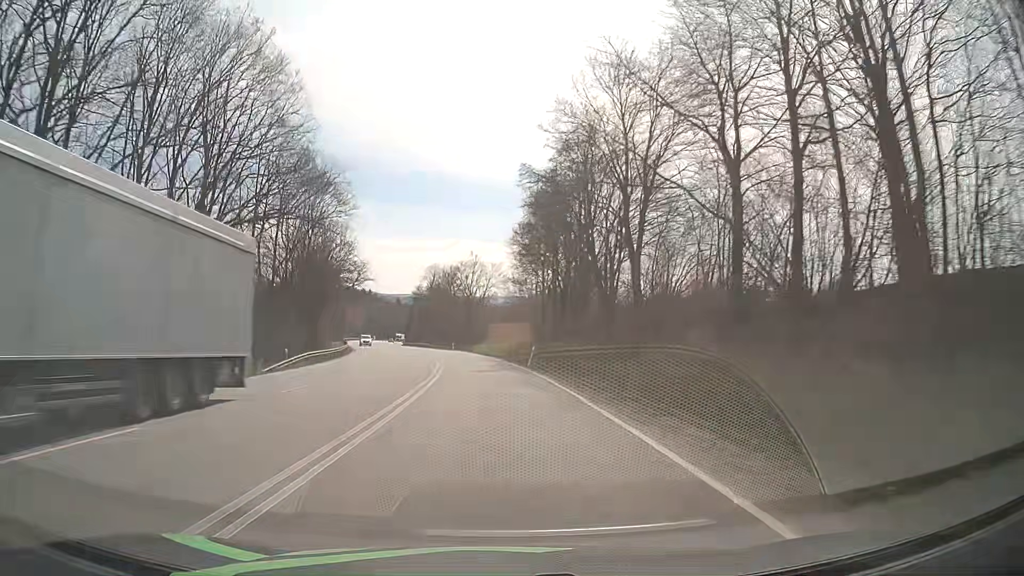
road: primary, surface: asphalt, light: Day
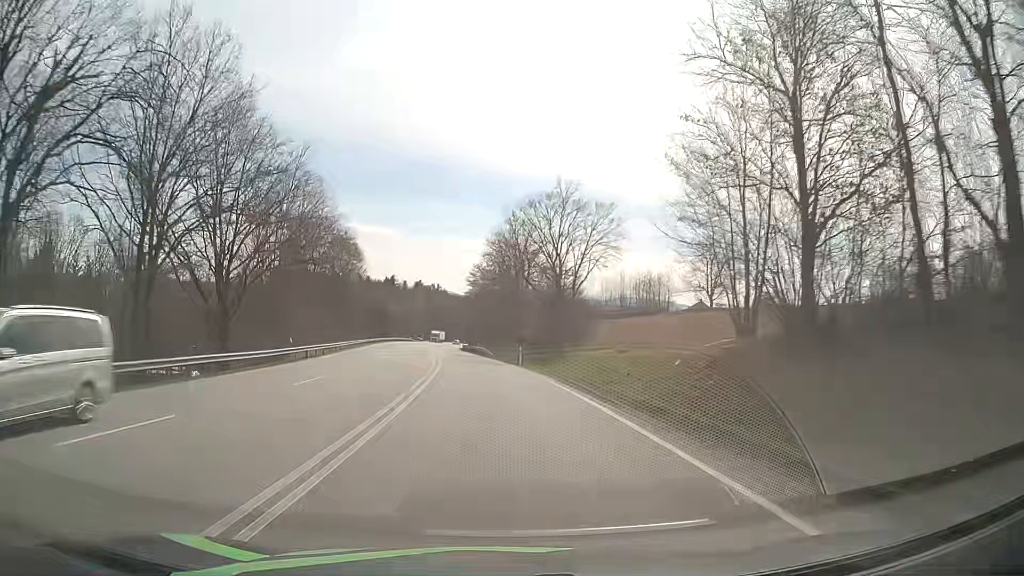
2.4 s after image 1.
(-2.7, +47.0) m; -7°
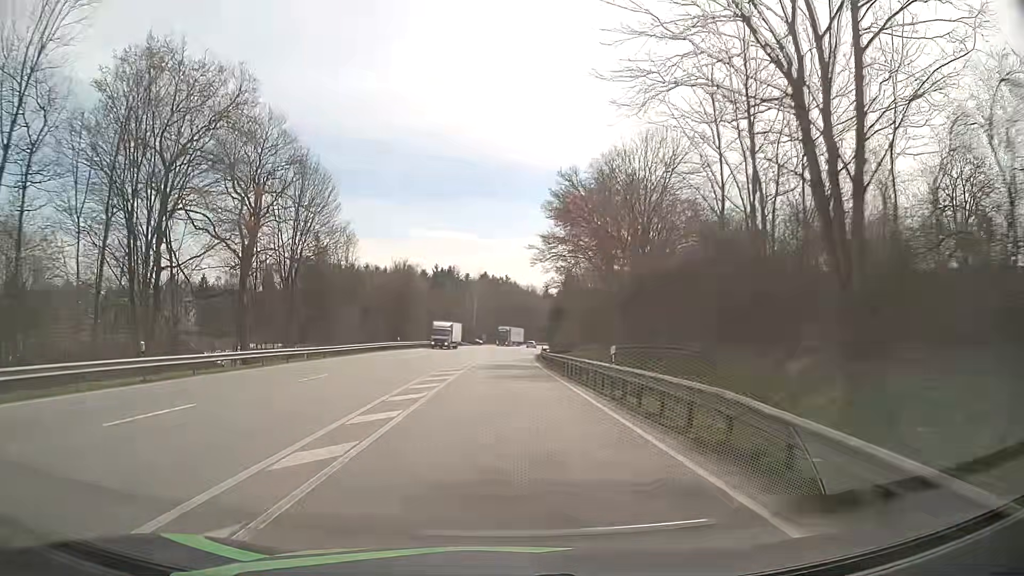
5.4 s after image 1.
(-4.1, +58.4) m; -6°
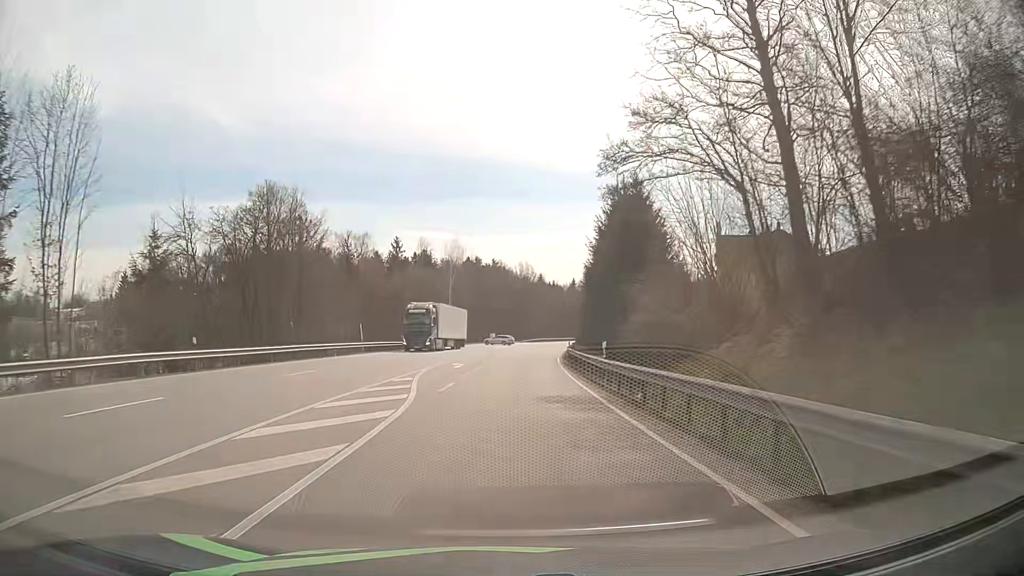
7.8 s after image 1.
(-0.2, +47.6) m; +1°
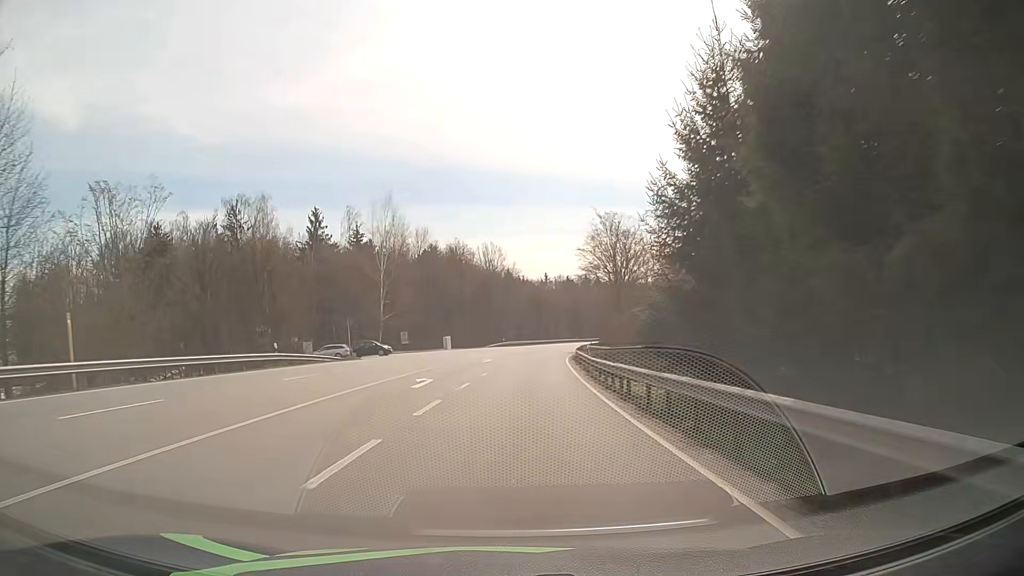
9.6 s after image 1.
(+0.8, +35.3) m; +3°
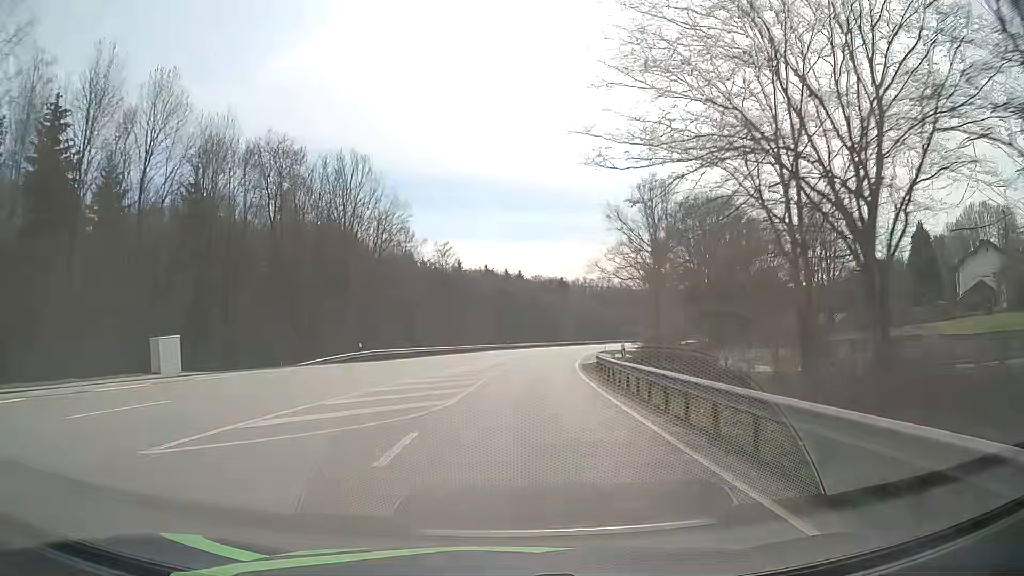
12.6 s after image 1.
(+3.4, +58.6) m; +7°
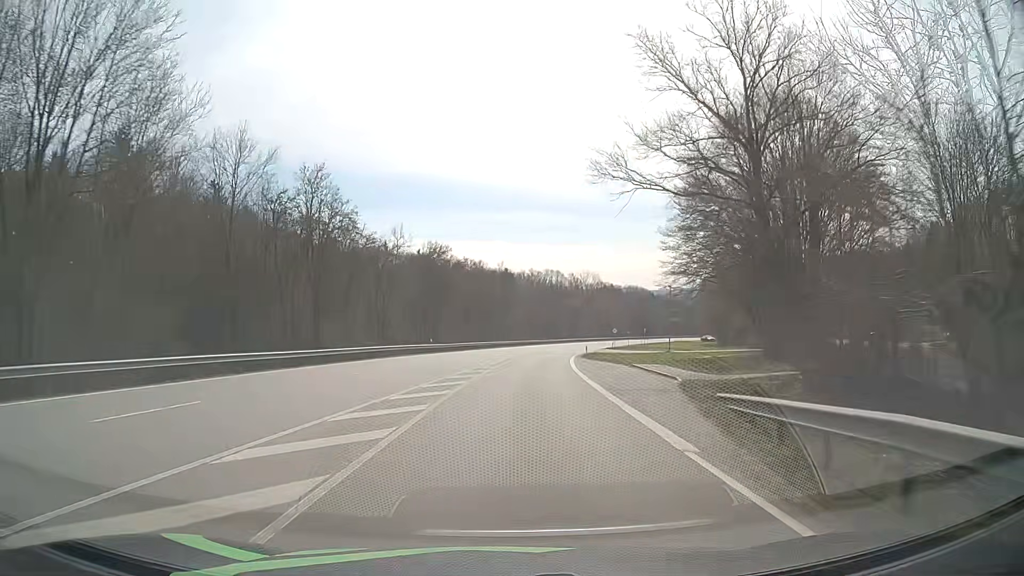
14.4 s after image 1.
(+1.5, +35.6) m; +5°
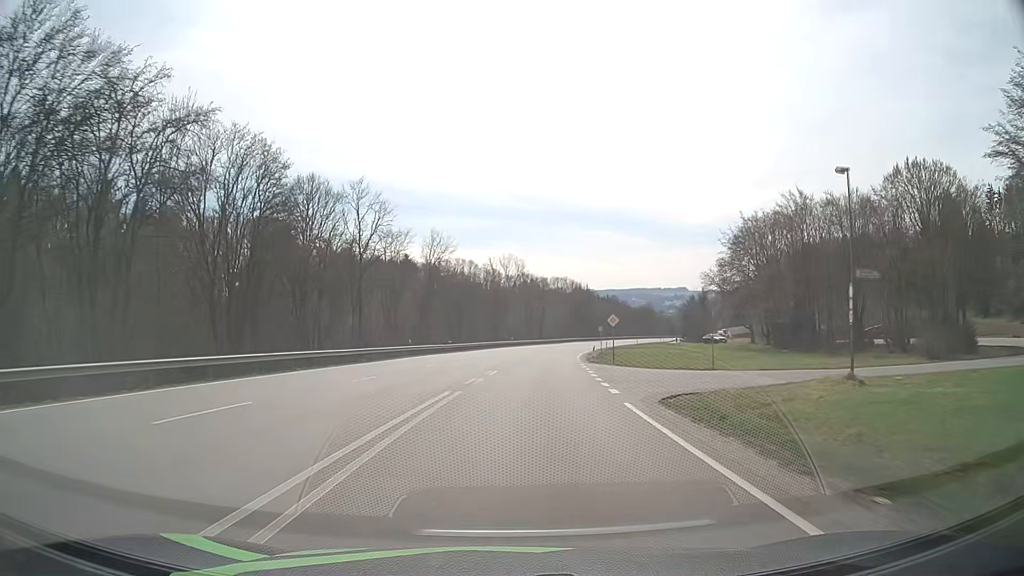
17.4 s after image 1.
(+3.7, +58.7) m; +7°
(0, +10) (+1, +20) (+1, +30) (+2, +40) (+3, +50) (+4, +60) (+6, +70) (+8, +80) (+10, +89) (+12, +99) m
